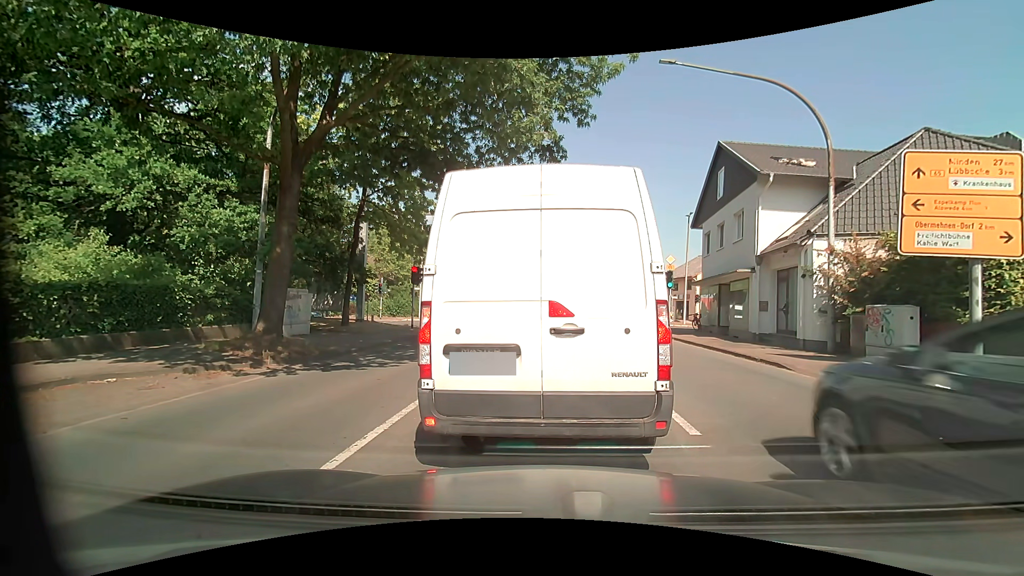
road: primary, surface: asphalt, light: Day
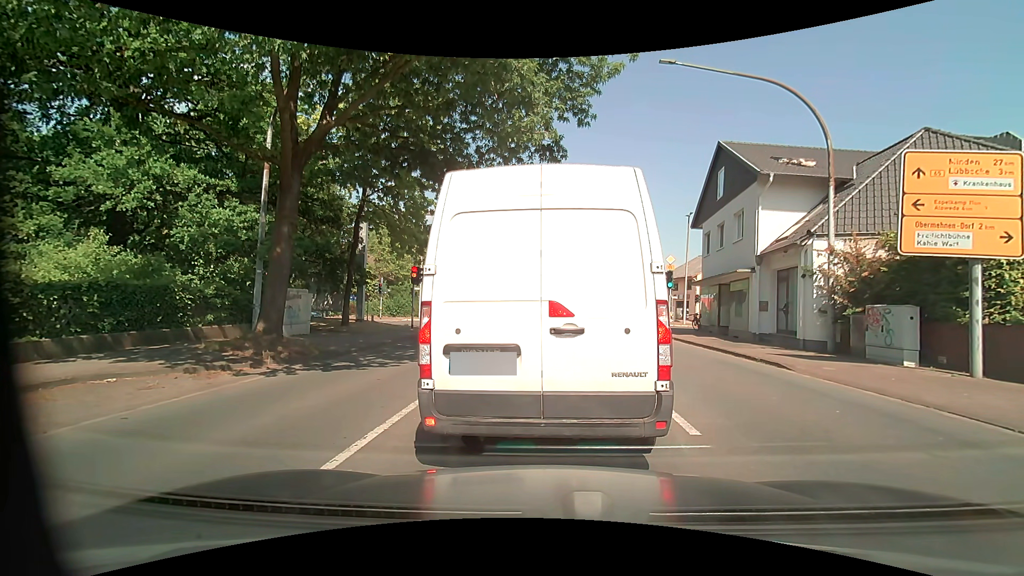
(0.0, 0.0) m; 0°
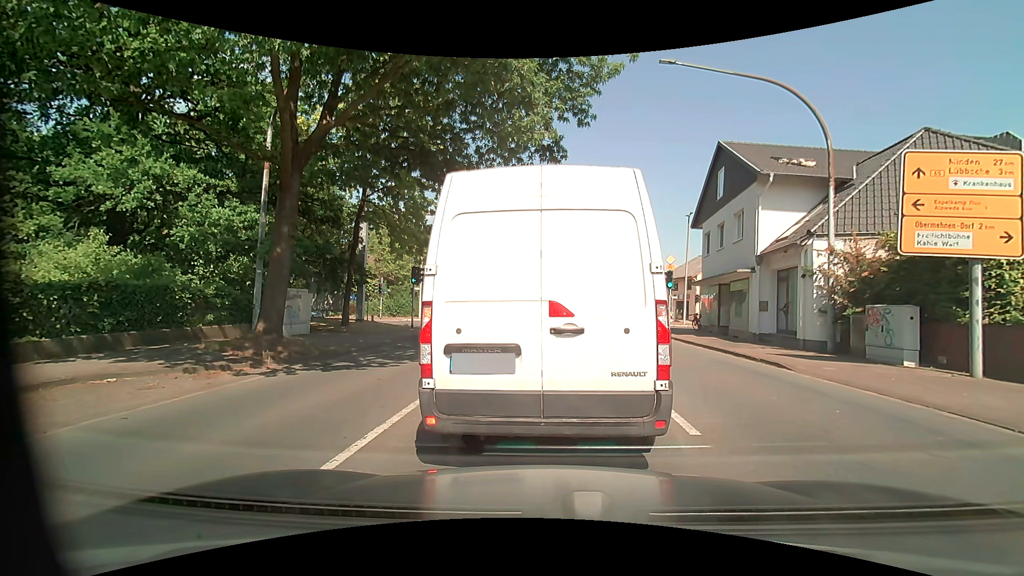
(0.0, 0.0) m; 0°
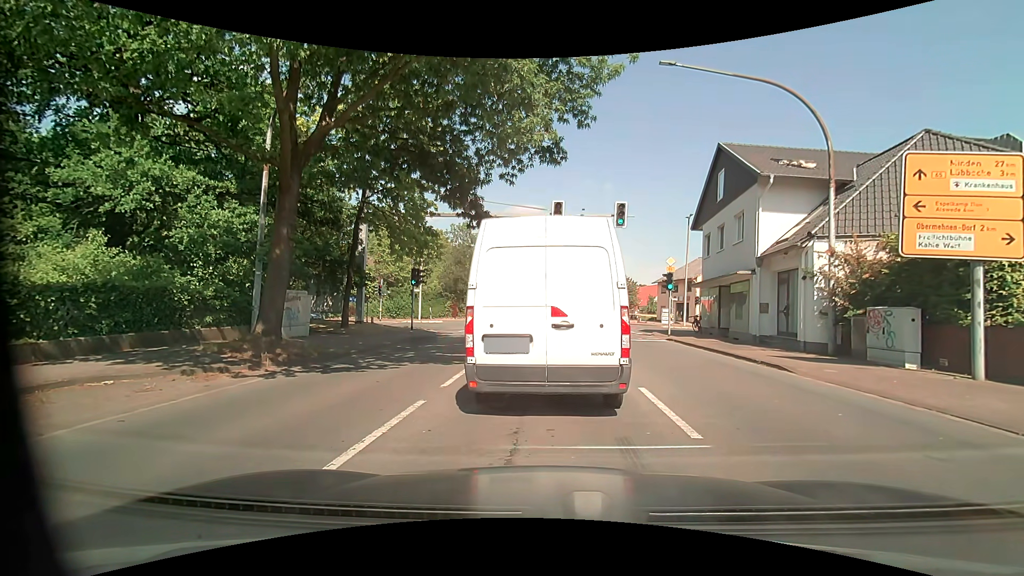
(0.0, 0.0) m; 0°
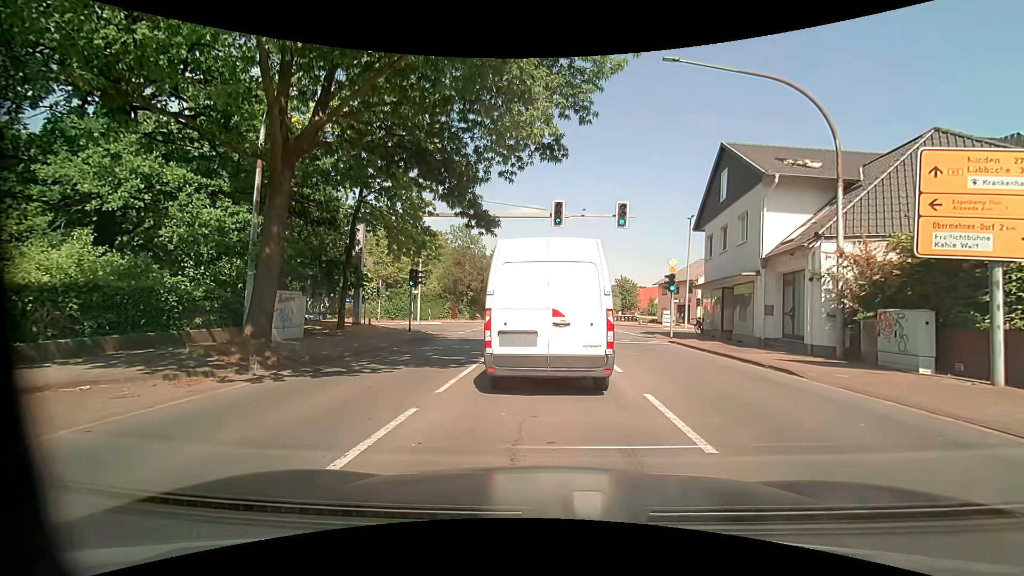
(0.0, +0.5) m; 0°
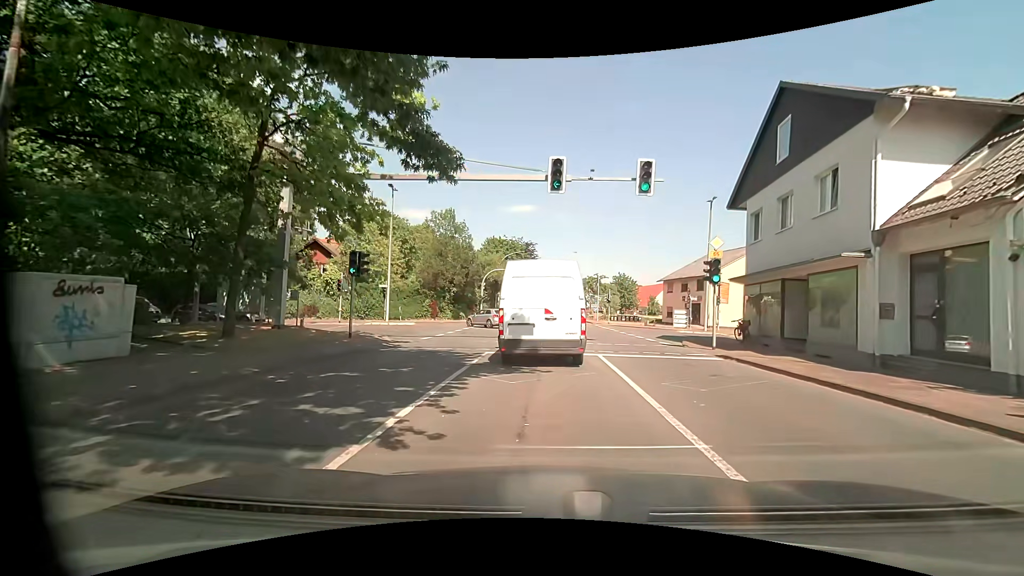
(-0.1, +7.8) m; +1°
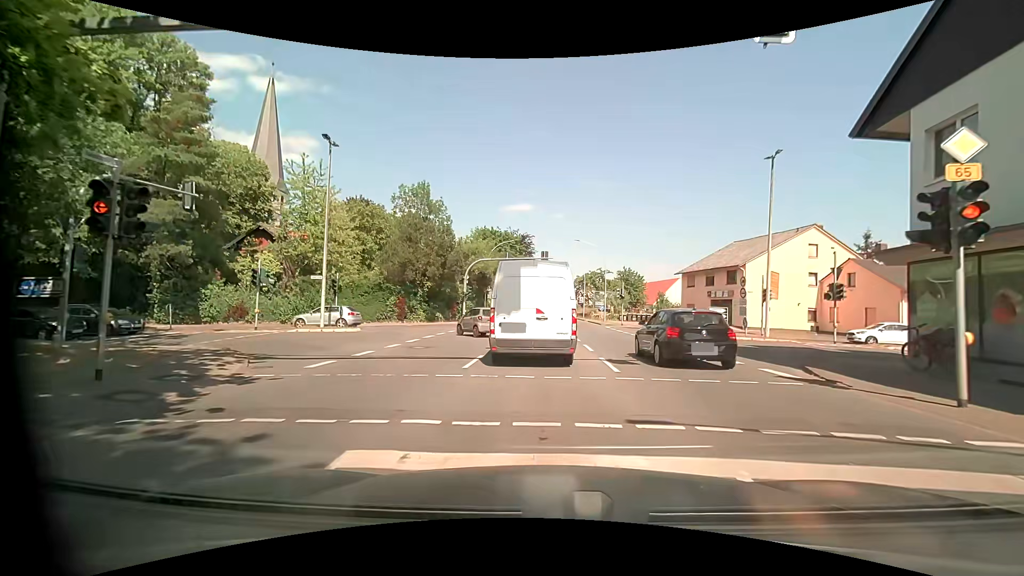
(-0.1, +11.0) m; -1°
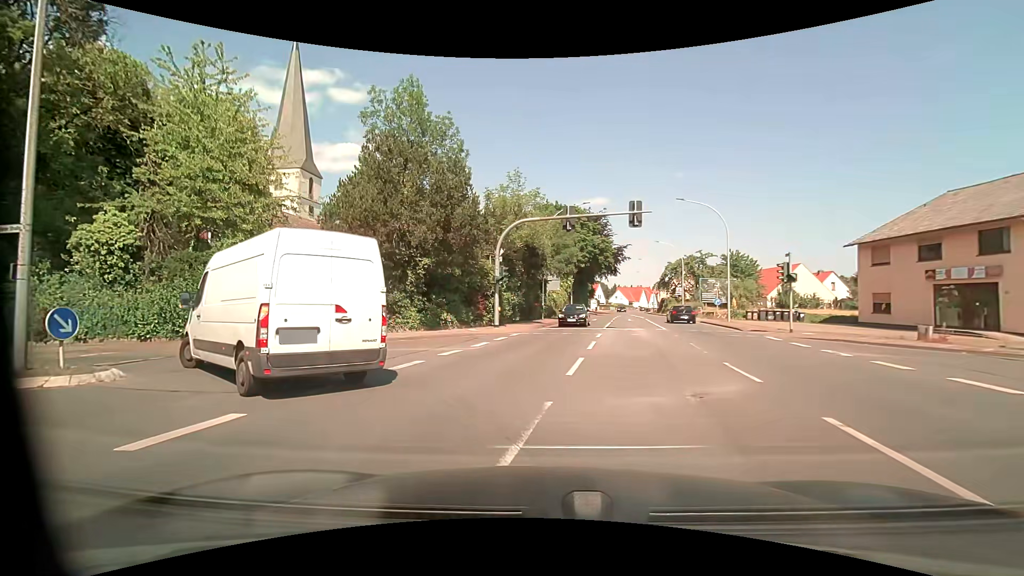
(-0.5, +19.0) m; -9°
(-2, +10) (-11, +15) (-21, +15) (-31, +15) (-40, +15) (-50, +16) (-60, +17) (-70, +19) (-80, +22) (-90, +24) m
